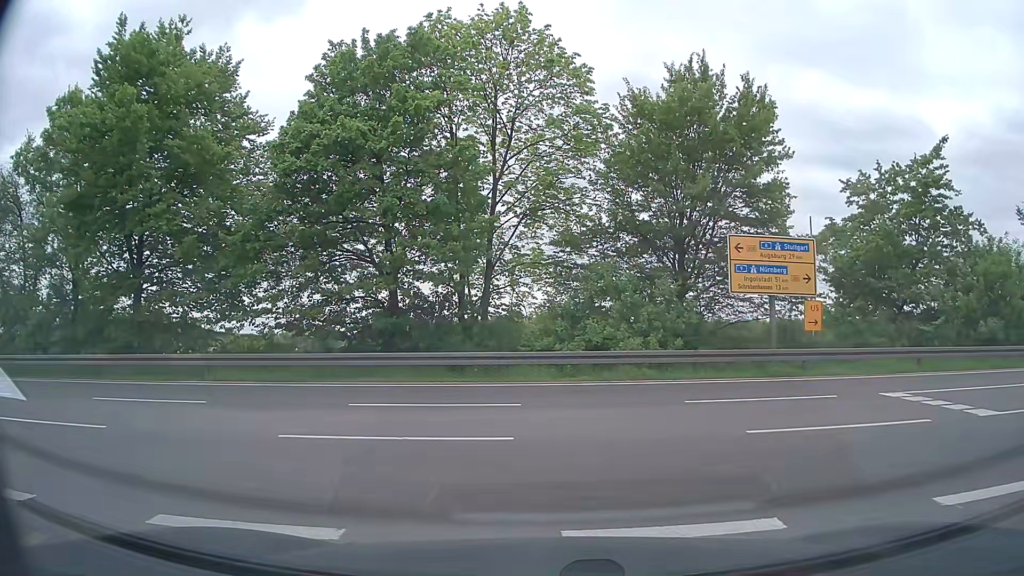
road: secondary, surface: asphalt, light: Day
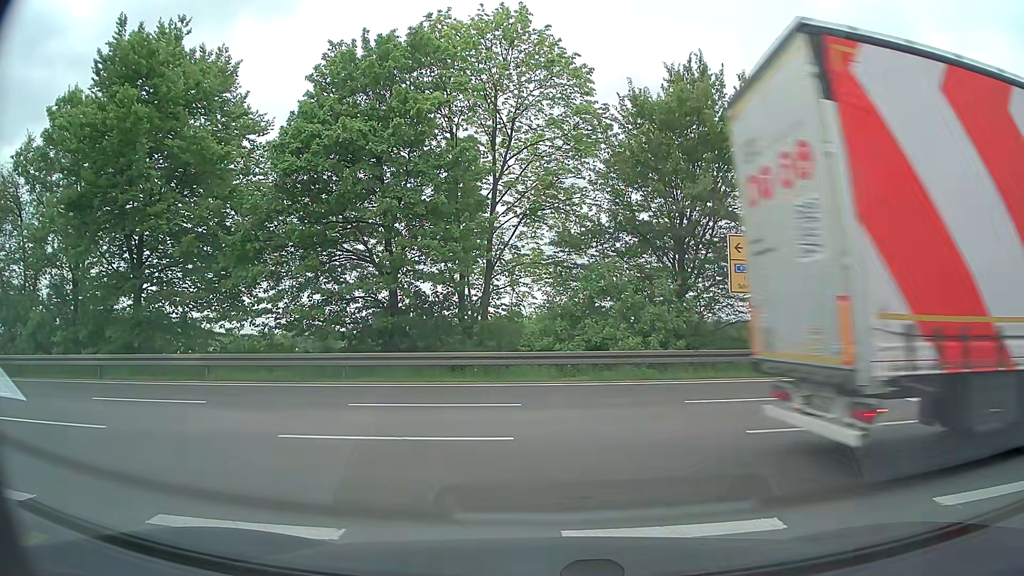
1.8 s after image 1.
(0.0, 0.0) m; 0°
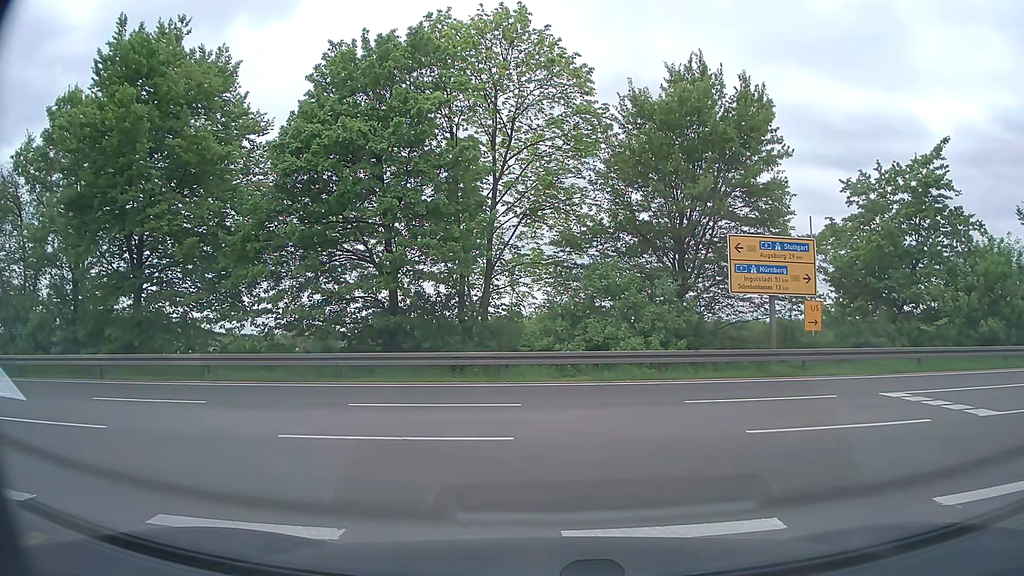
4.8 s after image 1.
(0.0, 0.0) m; 0°
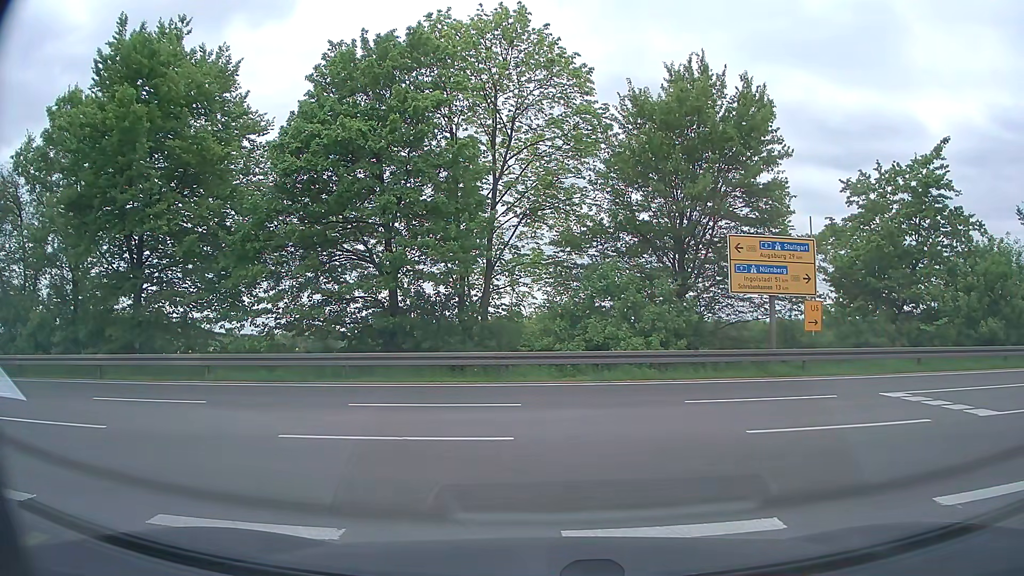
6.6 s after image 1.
(0.0, 0.0) m; 0°
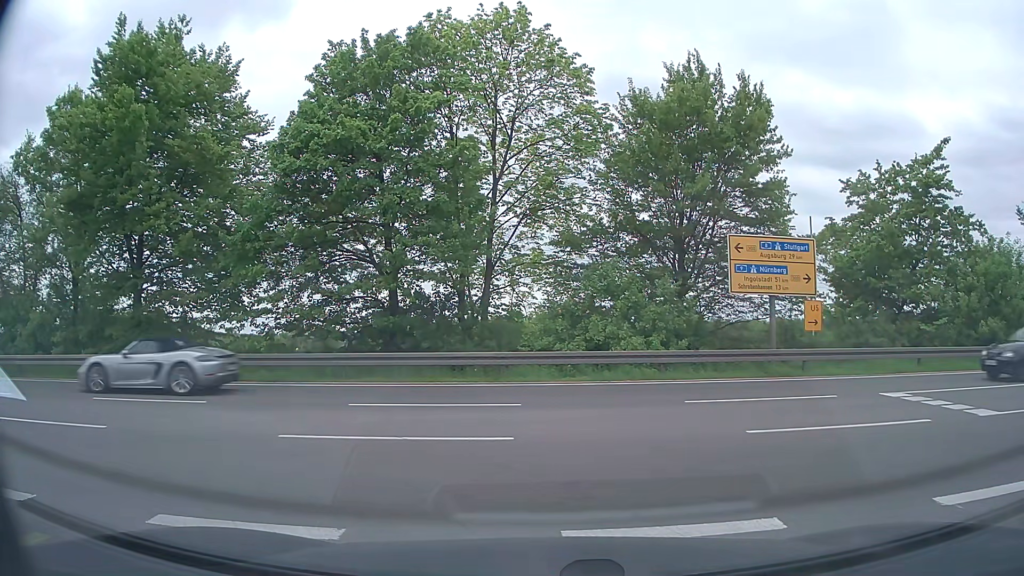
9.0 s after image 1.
(0.0, 0.0) m; 0°
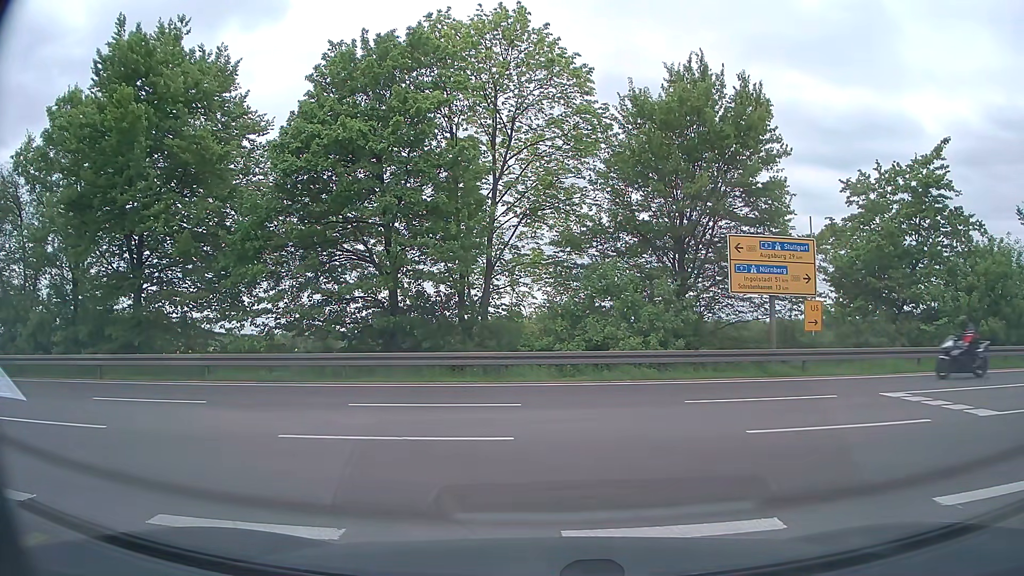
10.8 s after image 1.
(0.0, 0.0) m; 0°
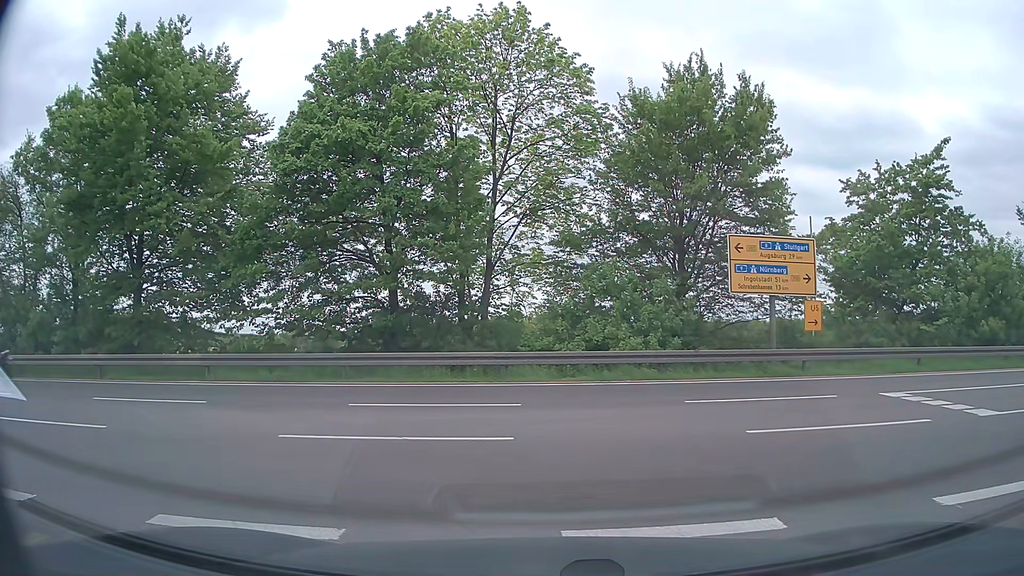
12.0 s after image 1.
(0.0, 0.0) m; 0°
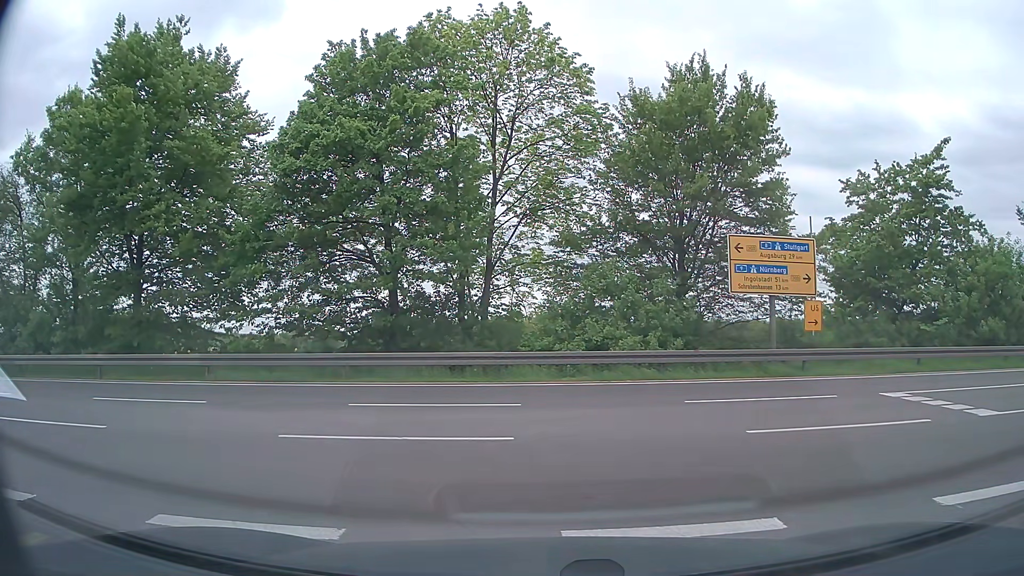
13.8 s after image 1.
(0.0, 0.0) m; 0°
